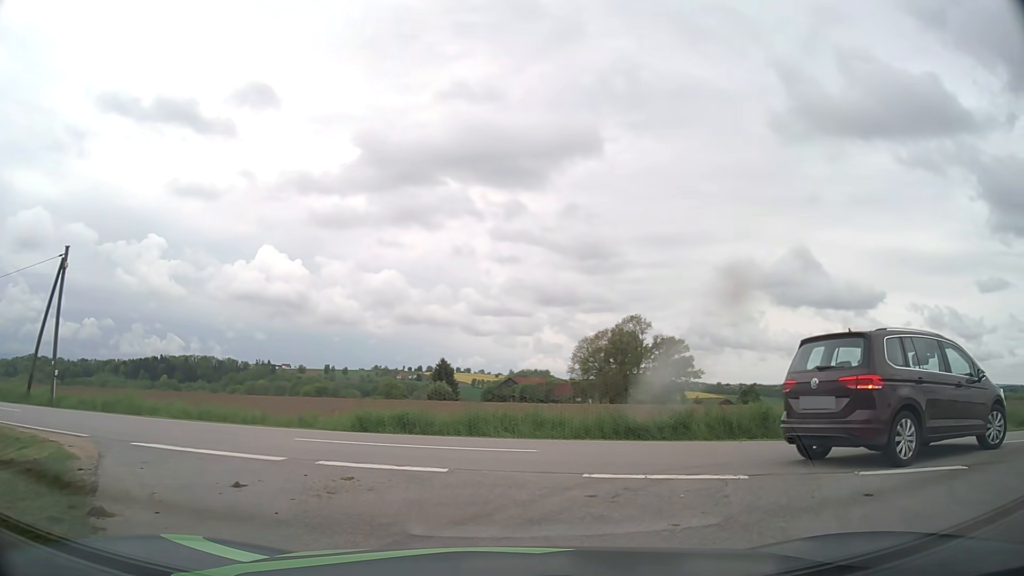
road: unclassified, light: Day
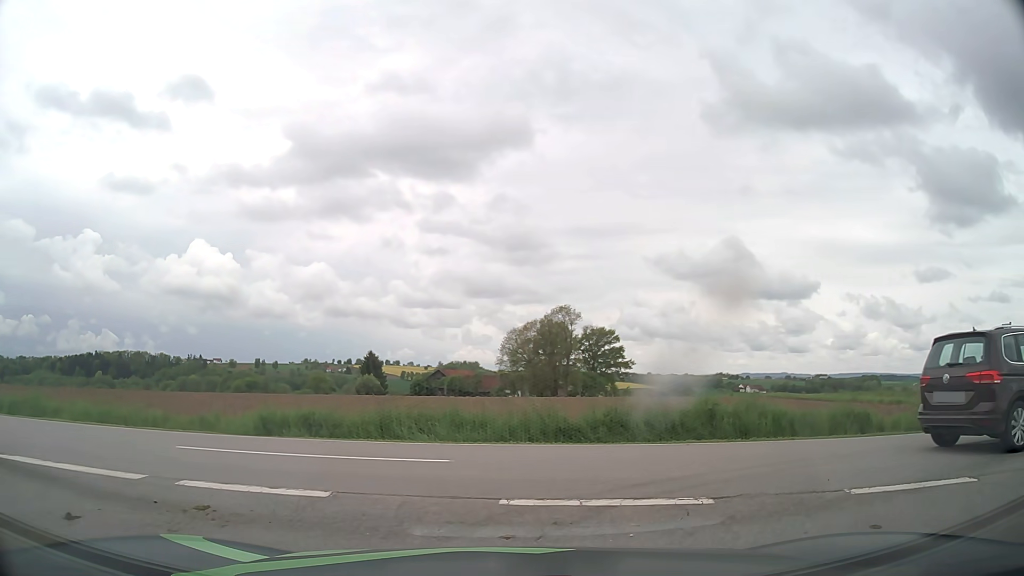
(+0.1, +1.6) m; +6°
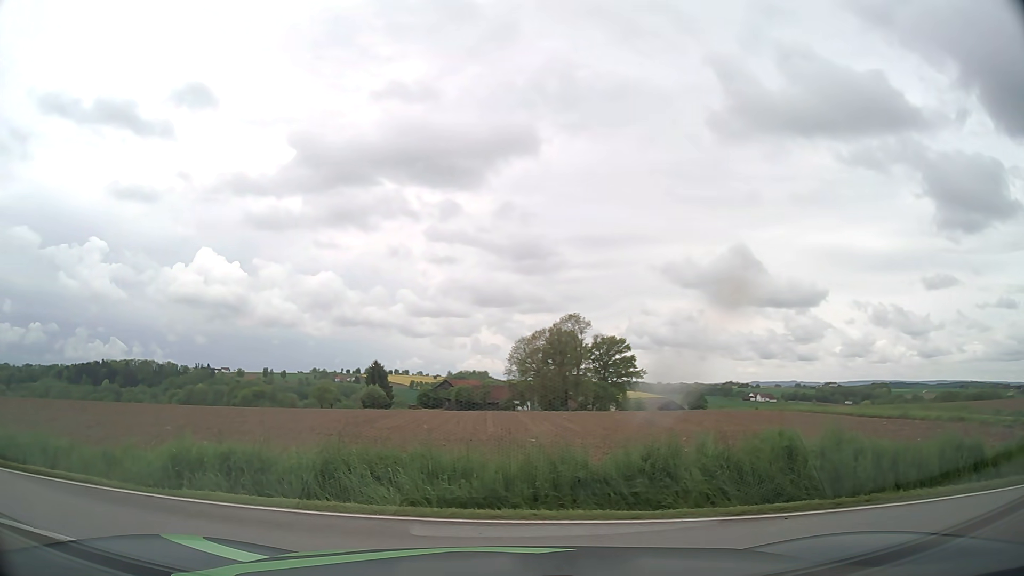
(+0.2, +4.3) m; +1°
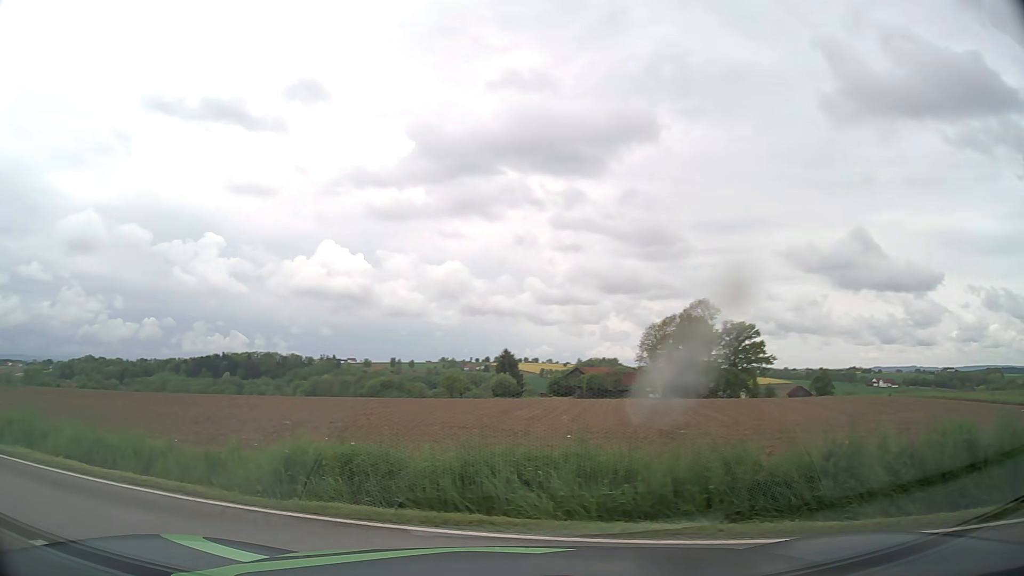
(-0.2, +1.4) m; -12°
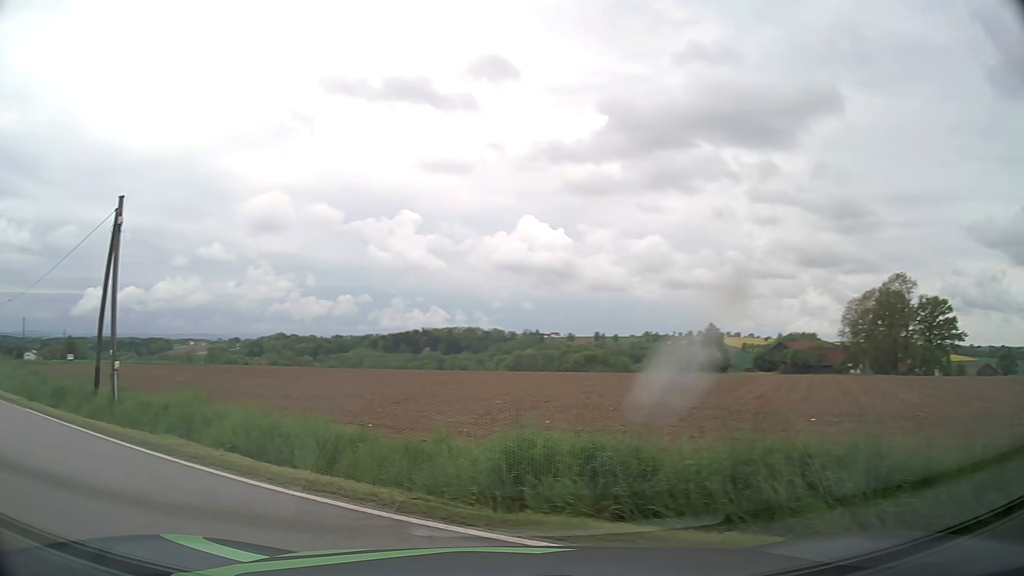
(-0.3, +2.0) m; -17°
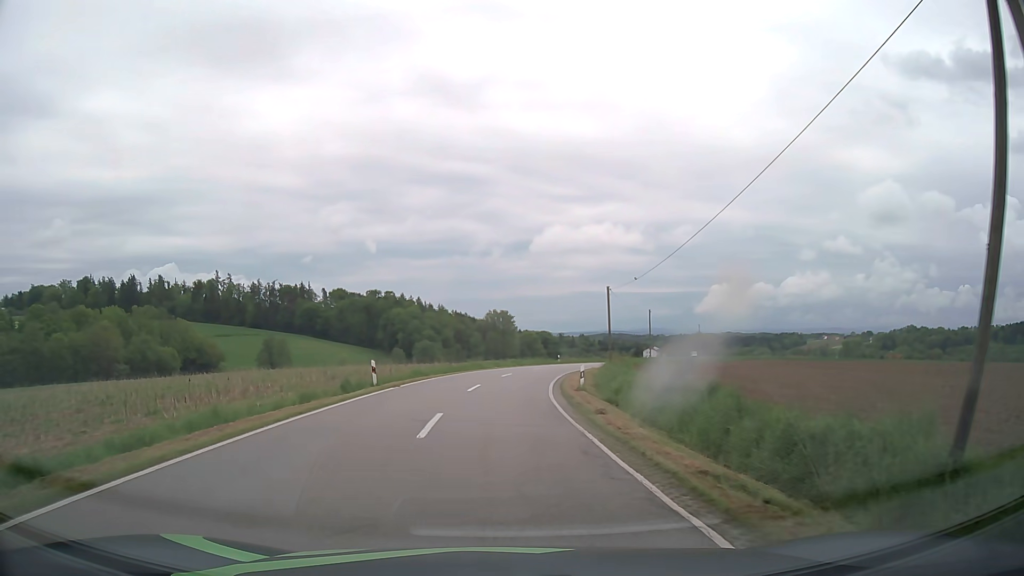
(-8.9, +10.5) m; -56°
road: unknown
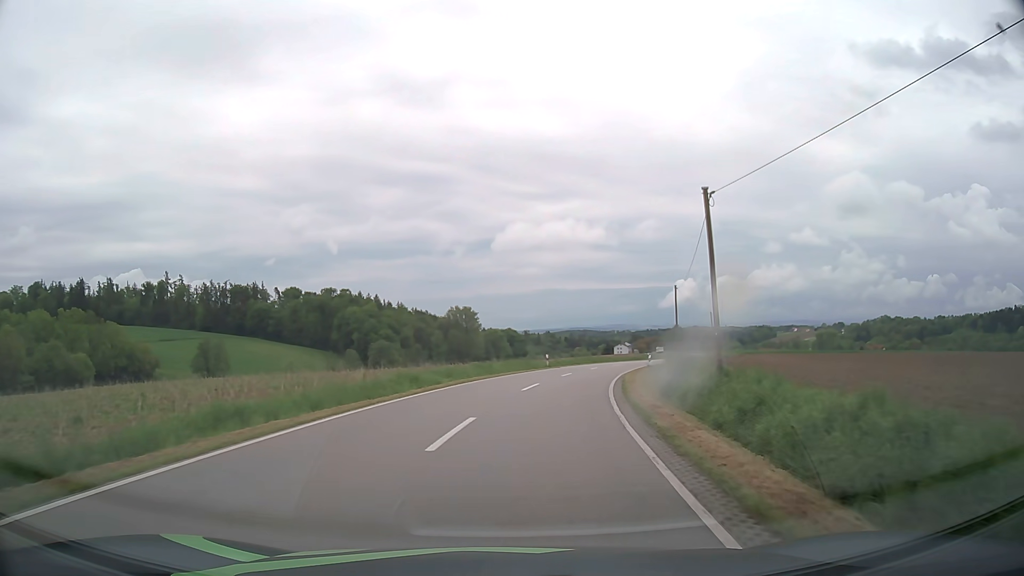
(+0.2, +26.8) m; +3°
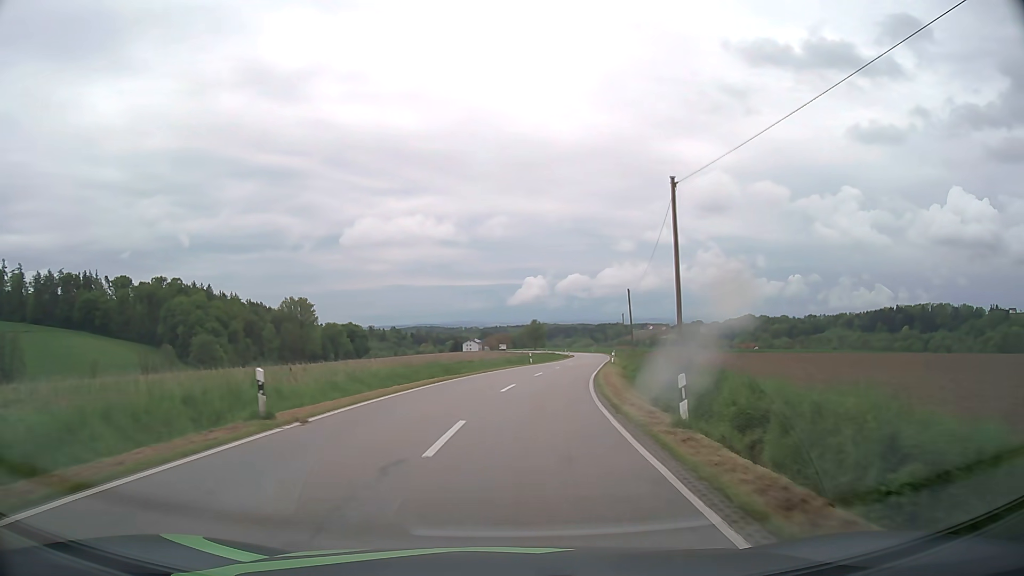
(+4.2, +36.5) m; +13°
(0, +10) (+1, +20) (+2, +30) (+4, +40) (+5, +50) (+7, +60) (+9, +69) (+10, +79) (+12, +89) (+14, +99) m
